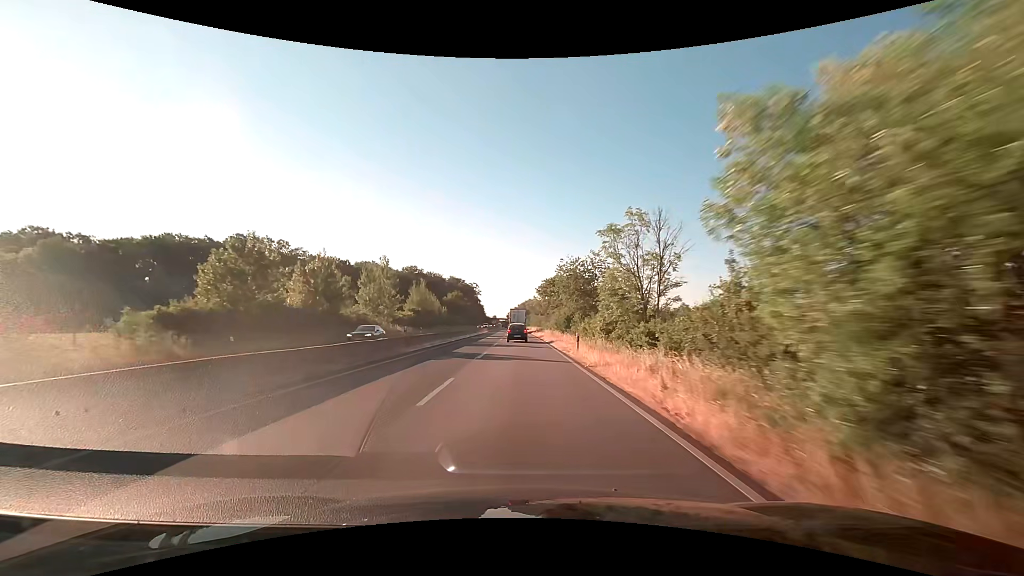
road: trunk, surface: asphalt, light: Day
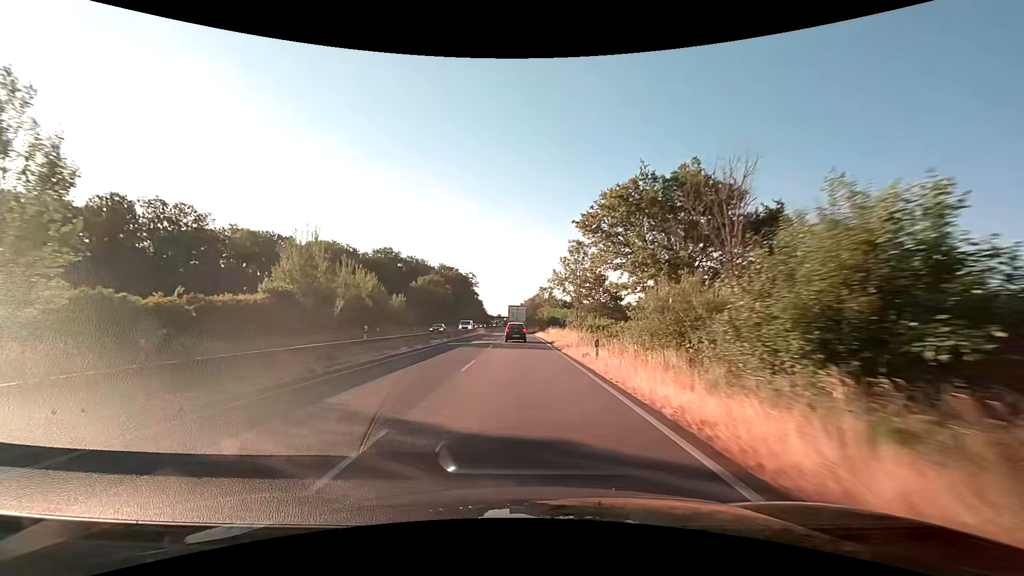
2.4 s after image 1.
(-0.4, +53.8) m; -1°
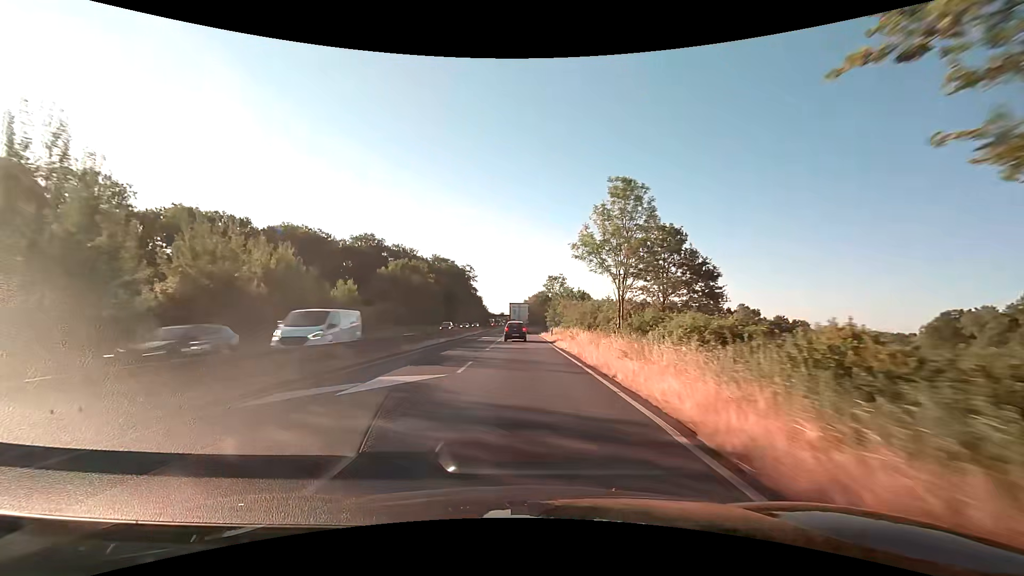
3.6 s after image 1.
(-0.1, +25.2) m; -1°
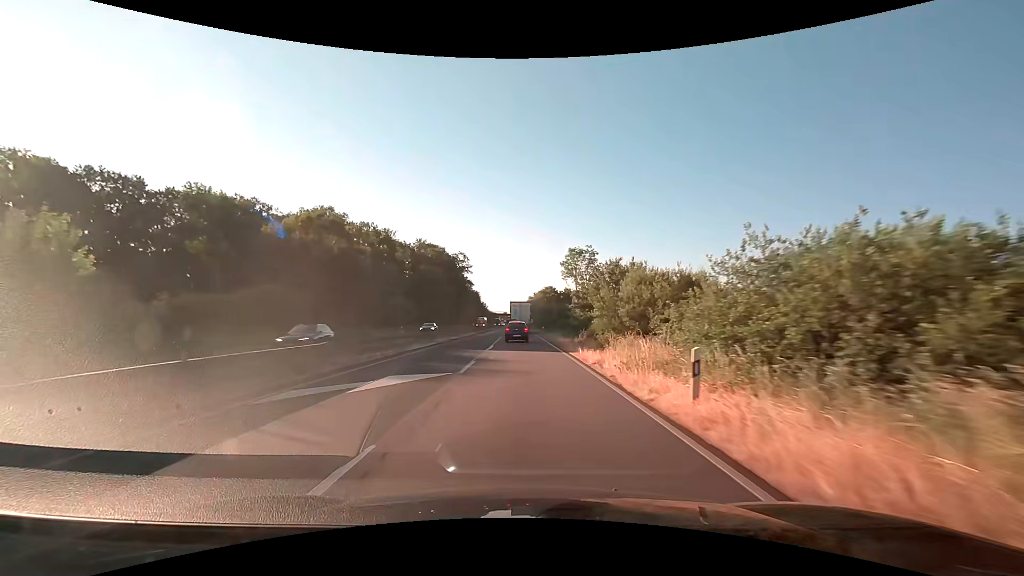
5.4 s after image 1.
(-0.1, +35.3) m; 0°
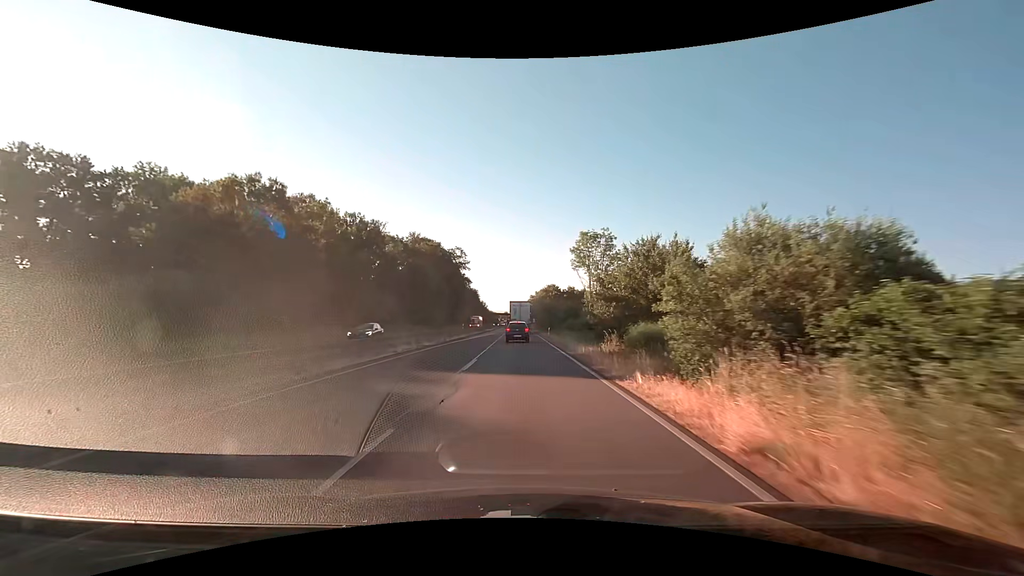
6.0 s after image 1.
(0.0, +11.1) m; 0°
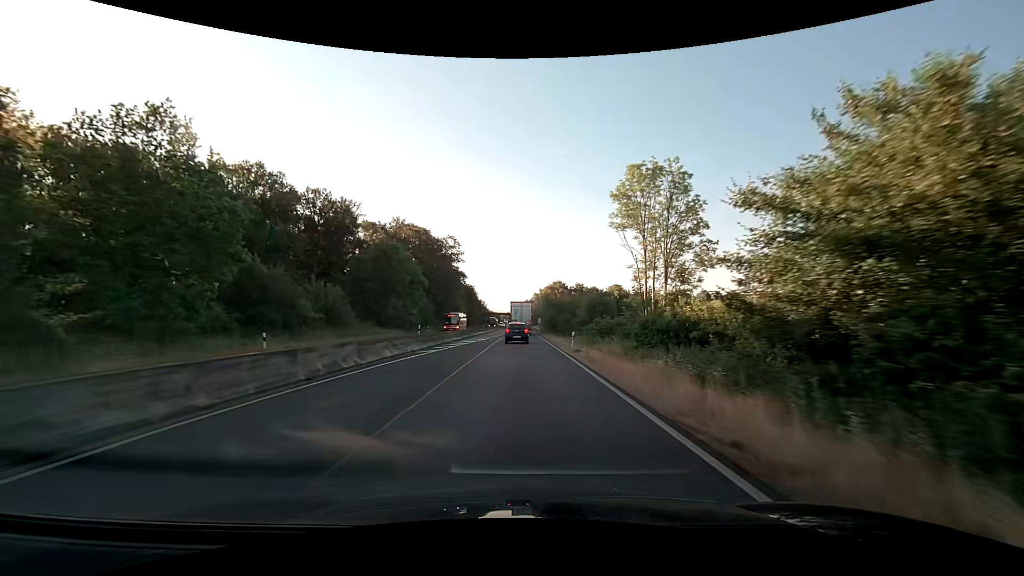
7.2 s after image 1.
(-0.1, +21.4) m; 0°
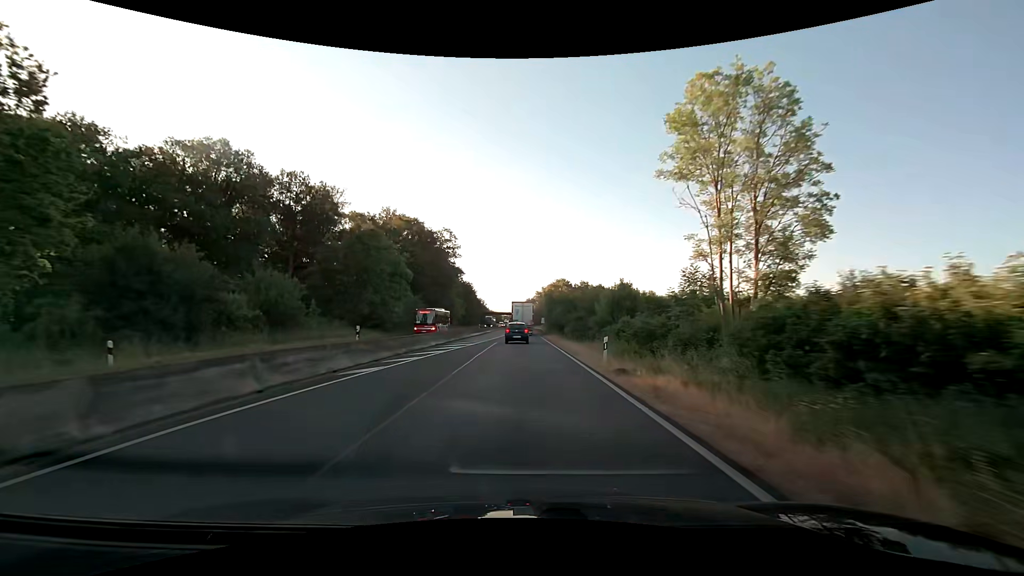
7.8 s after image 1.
(0.0, +10.4) m; 0°
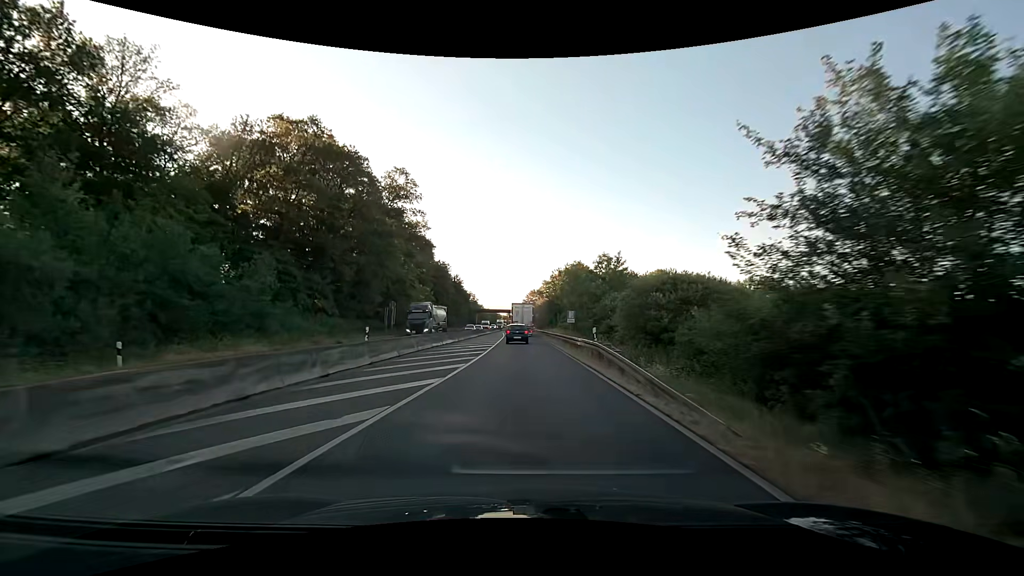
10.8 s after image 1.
(-0.2, +48.8) m; 0°
(0, +10) (0, +20) (0, +30) (0, +40) (0, +50) (0, +60) (-1, +70) (-1, +80) (-1, +90) (-2, +100) m
